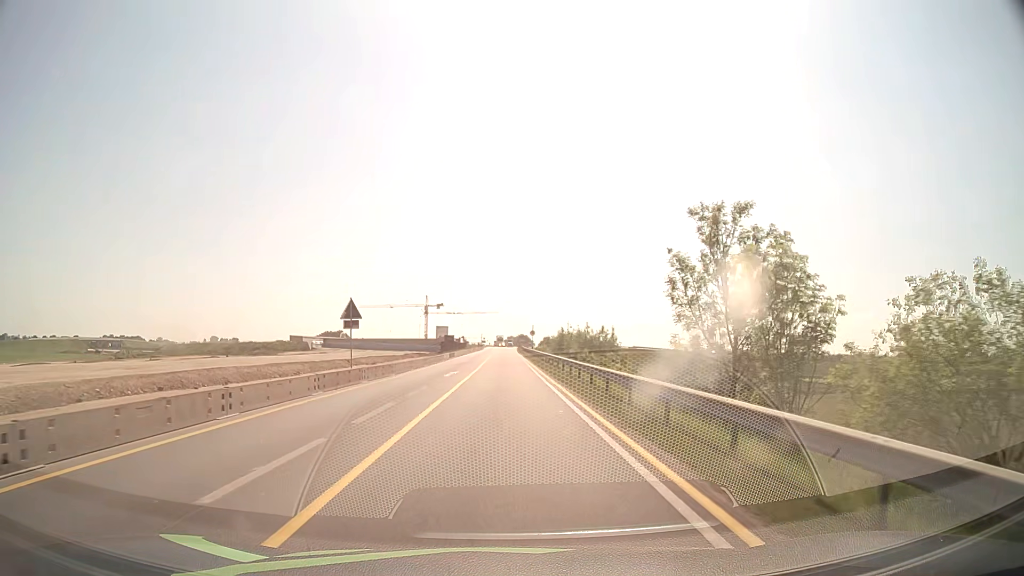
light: Day
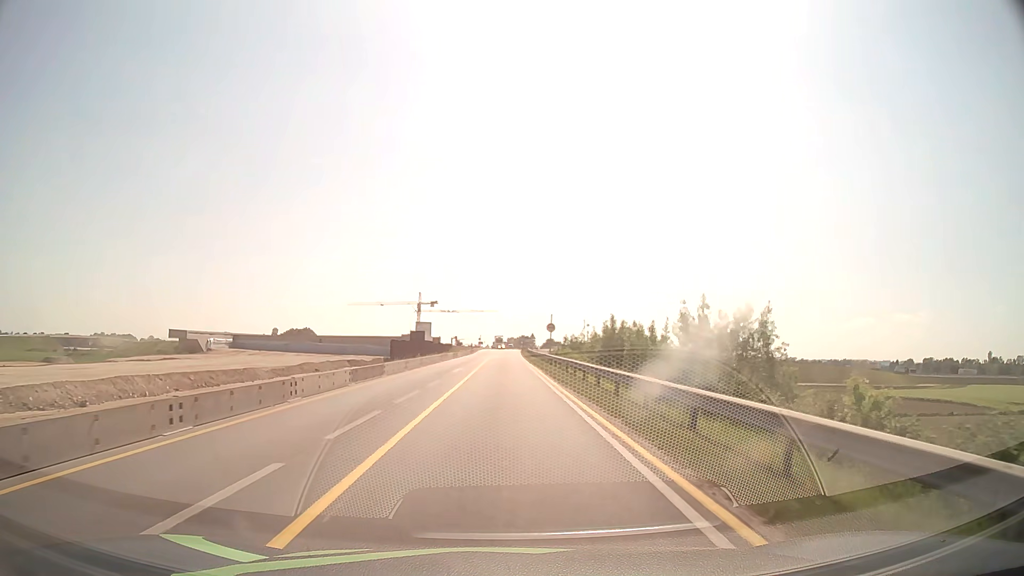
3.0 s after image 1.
(0.0, +38.0) m; 0°
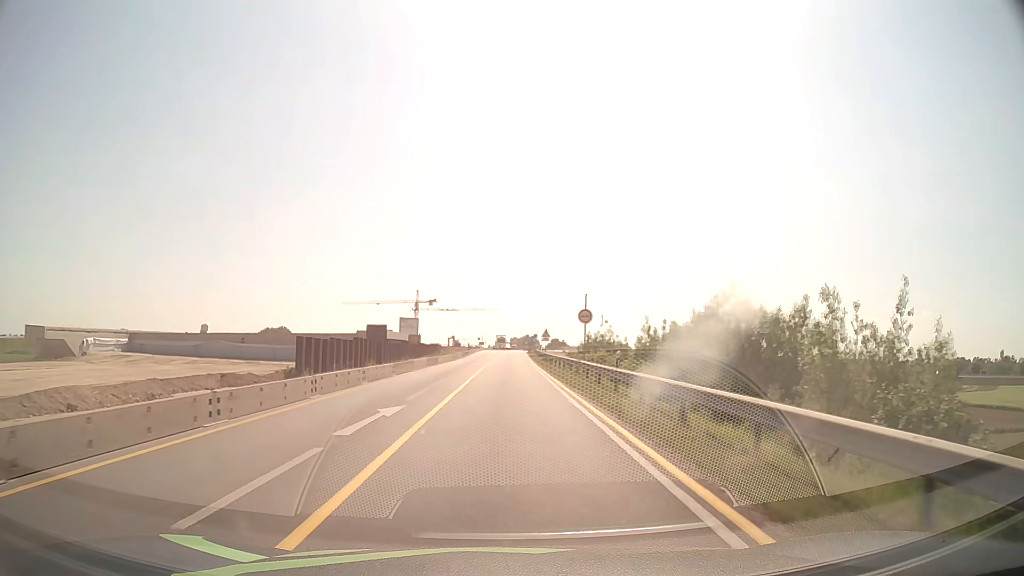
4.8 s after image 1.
(-0.1, +22.8) m; 0°
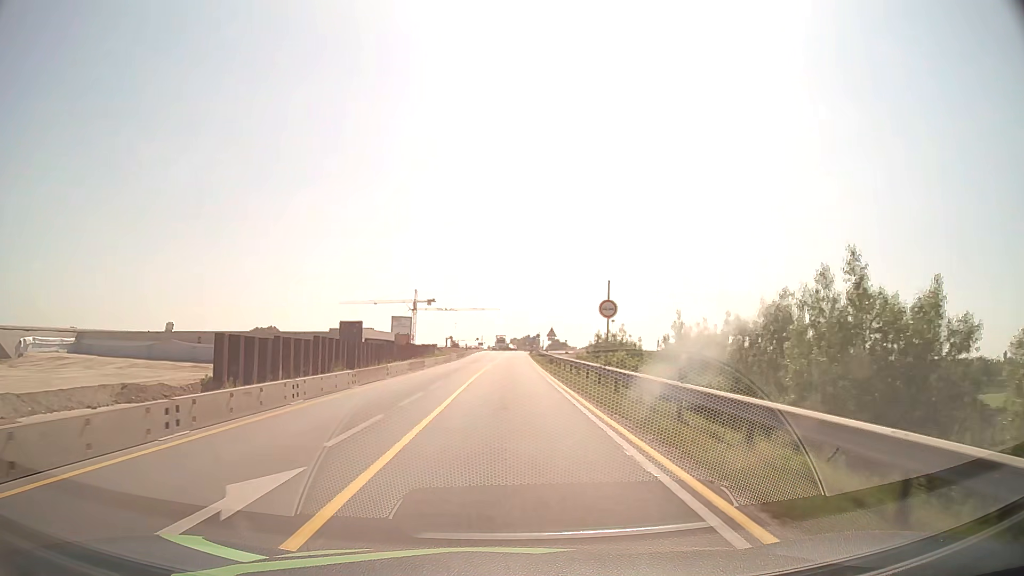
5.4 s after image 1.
(0.0, +7.6) m; 0°
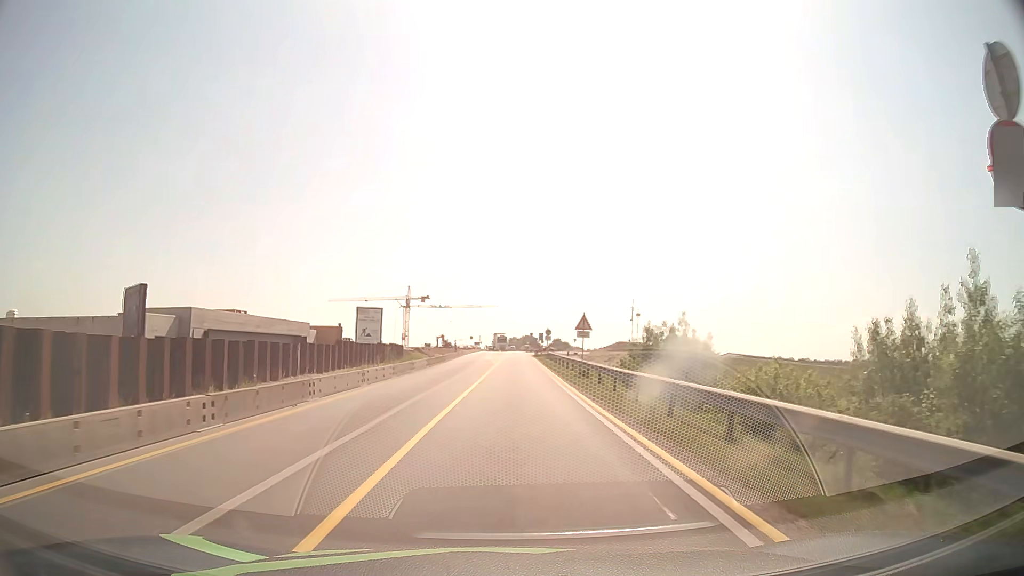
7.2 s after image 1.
(+0.1, +22.8) m; 0°
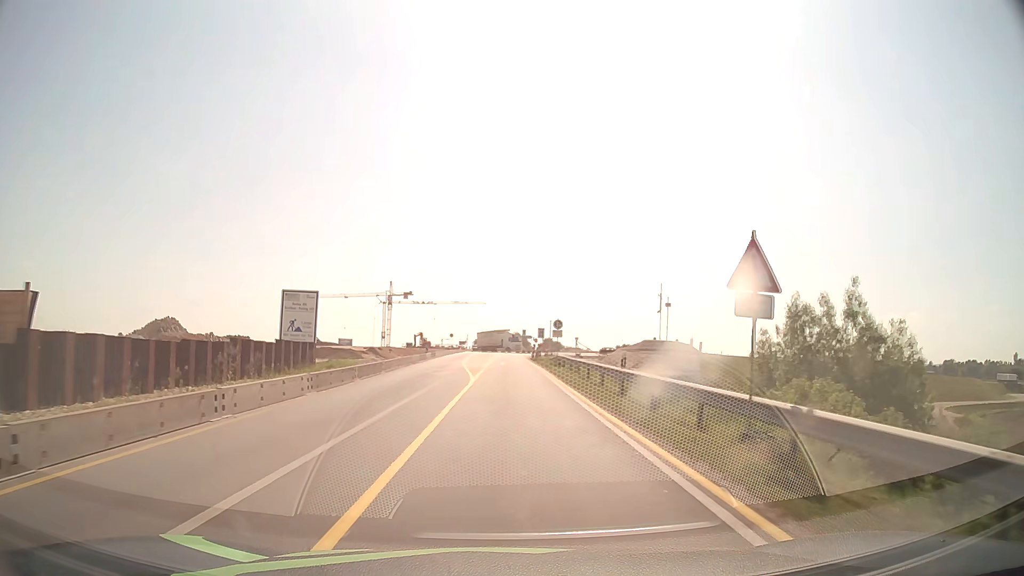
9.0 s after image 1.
(+0.1, +22.8) m; +1°
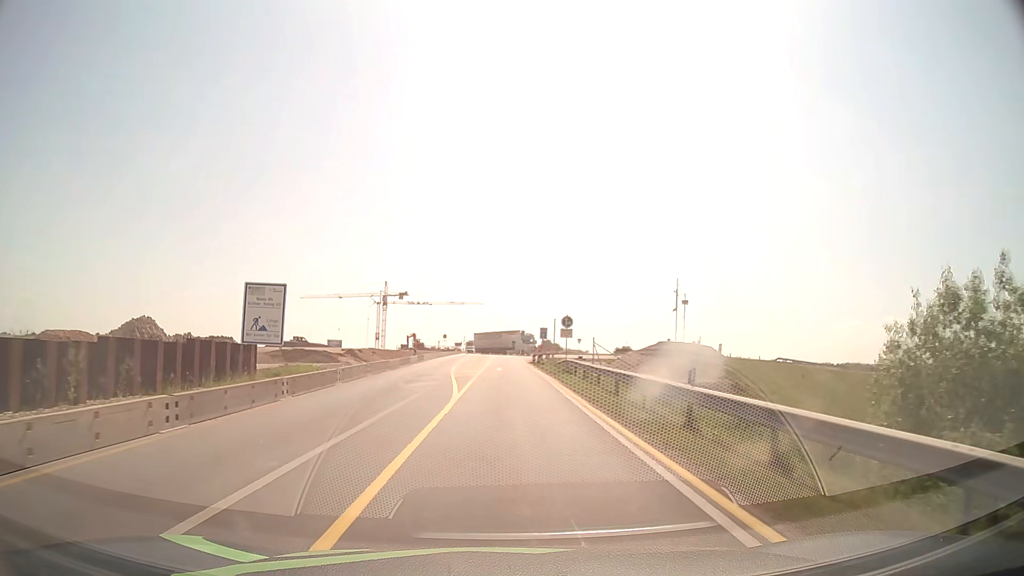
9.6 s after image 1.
(0.0, +7.6) m; 0°
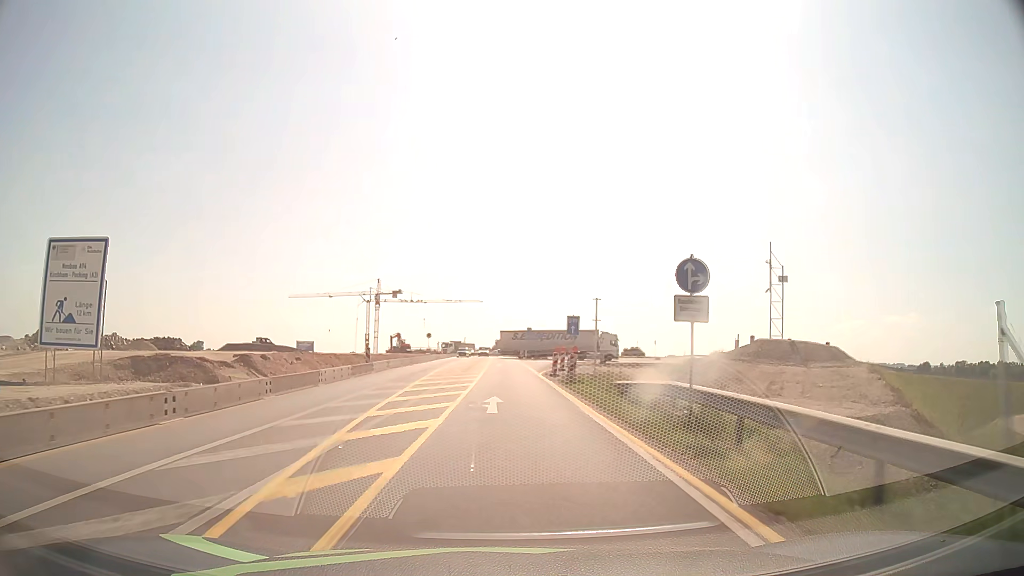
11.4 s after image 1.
(0.0, +22.8) m; 0°
(0, +10) (0, +20) (0, +30) (0, +40) (0, +50) (0, +60) (0, +70) (0, +80) (0, +90) (0, +100) m
